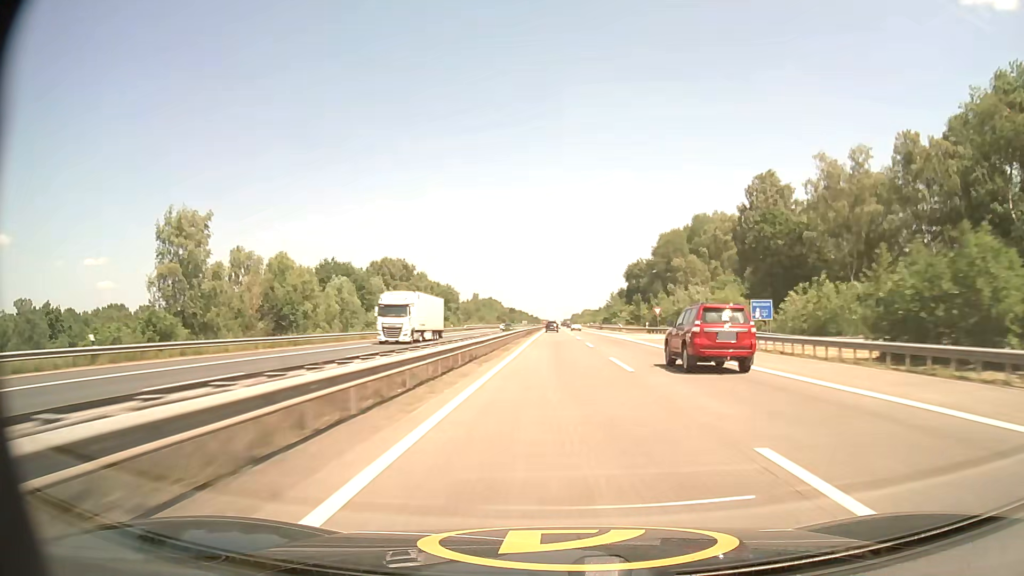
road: motorway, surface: asphalt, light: Day
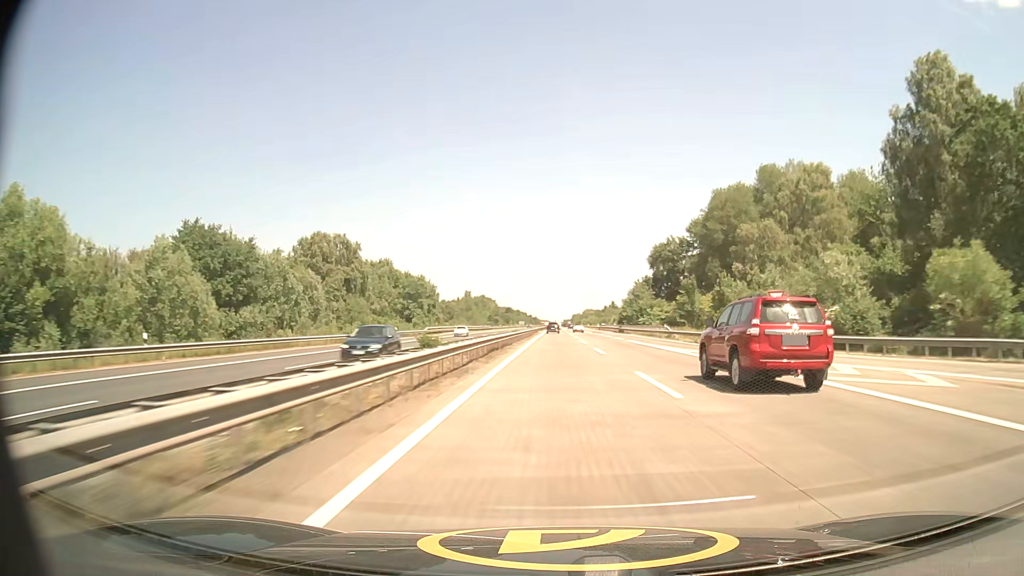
(0.0, +44.0) m; 0°
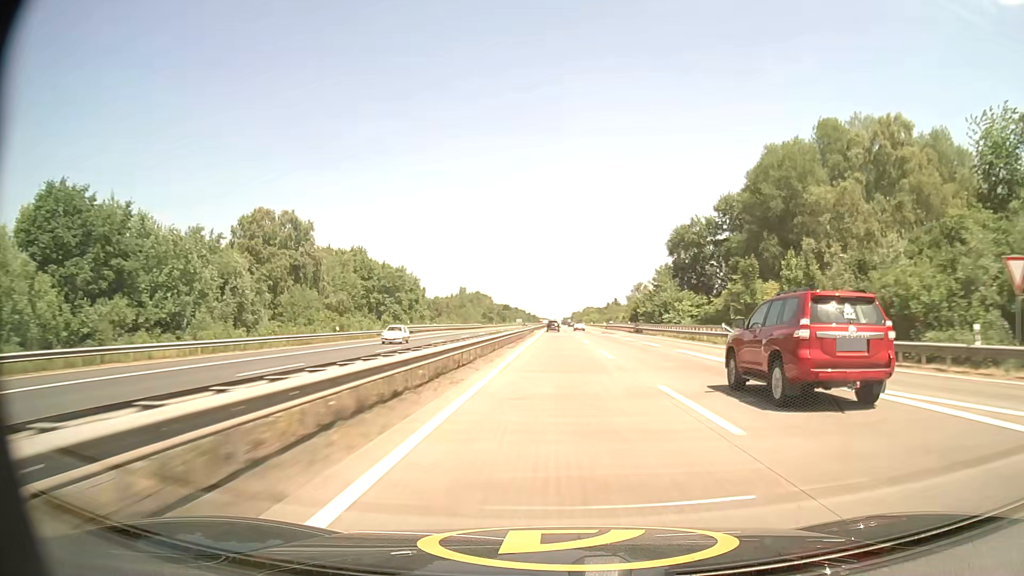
(0.0, +22.0) m; 0°
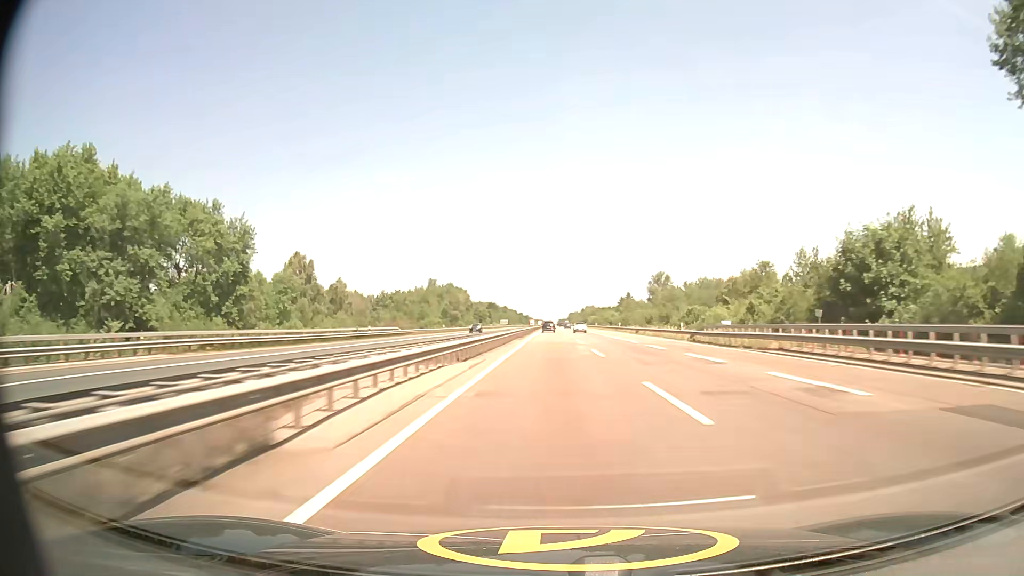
(+0.3, +88.3) m; 0°
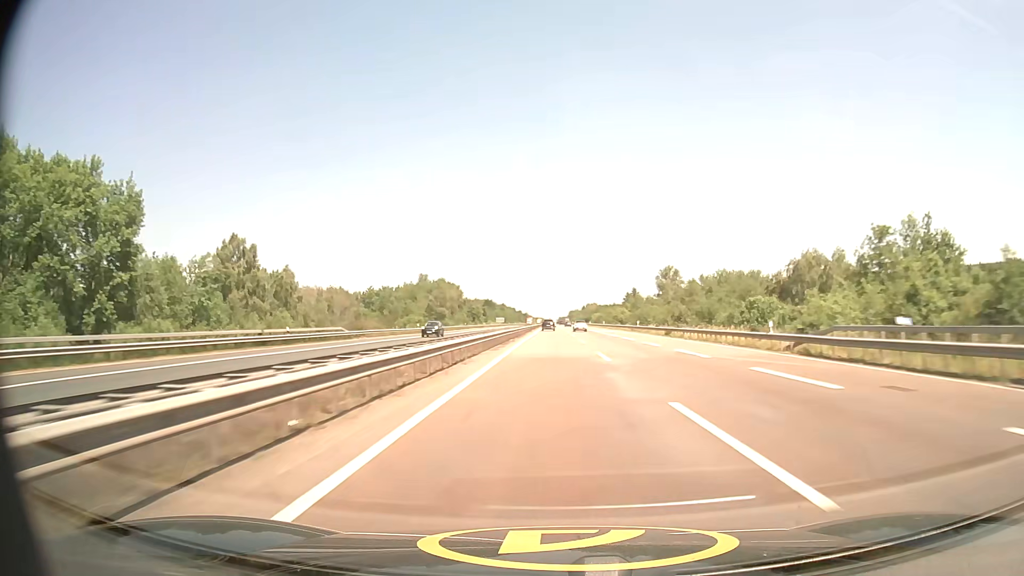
(0.0, +22.2) m; 0°
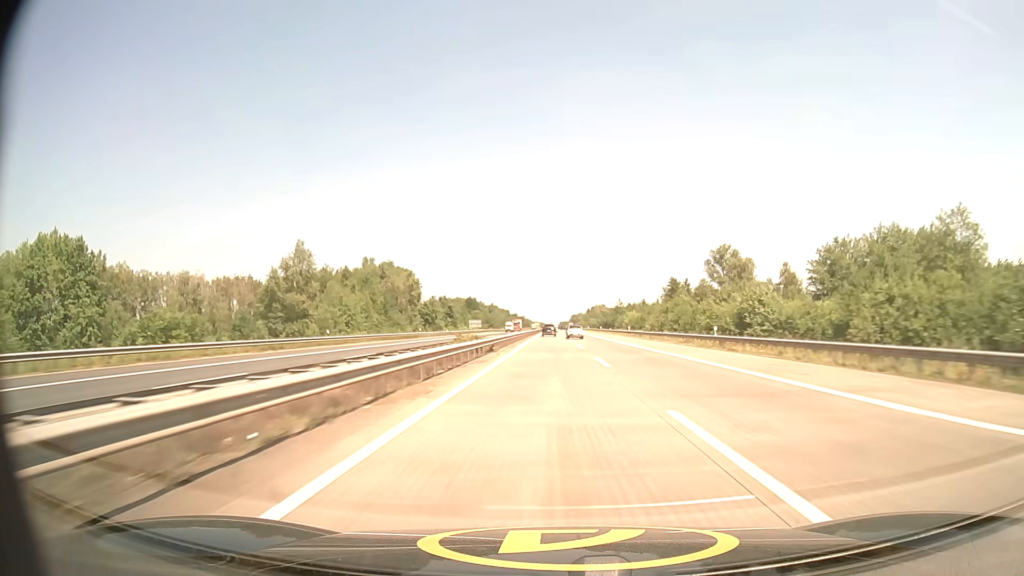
(+0.1, +91.1) m; 0°
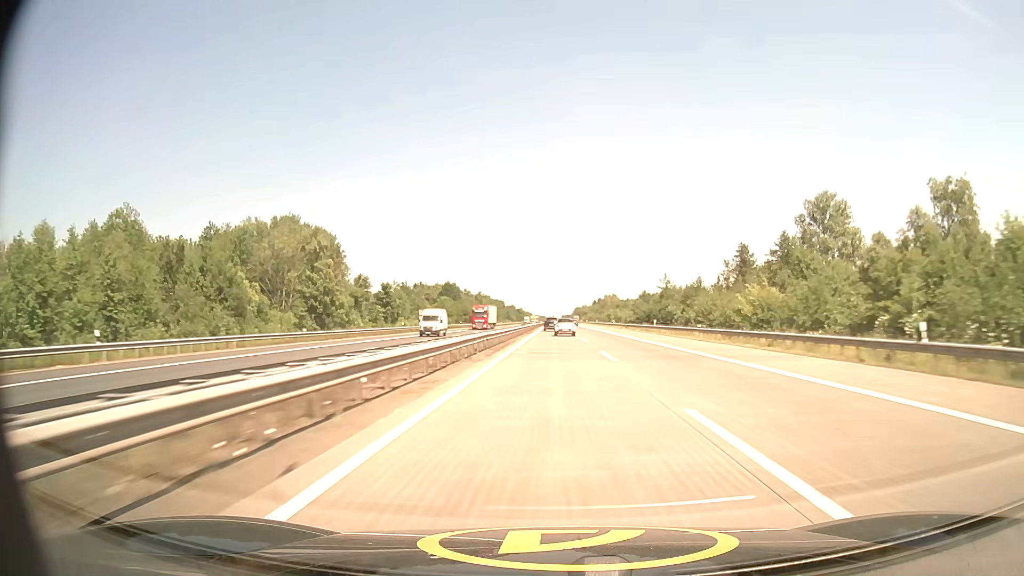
(-0.2, +72.3) m; 0°
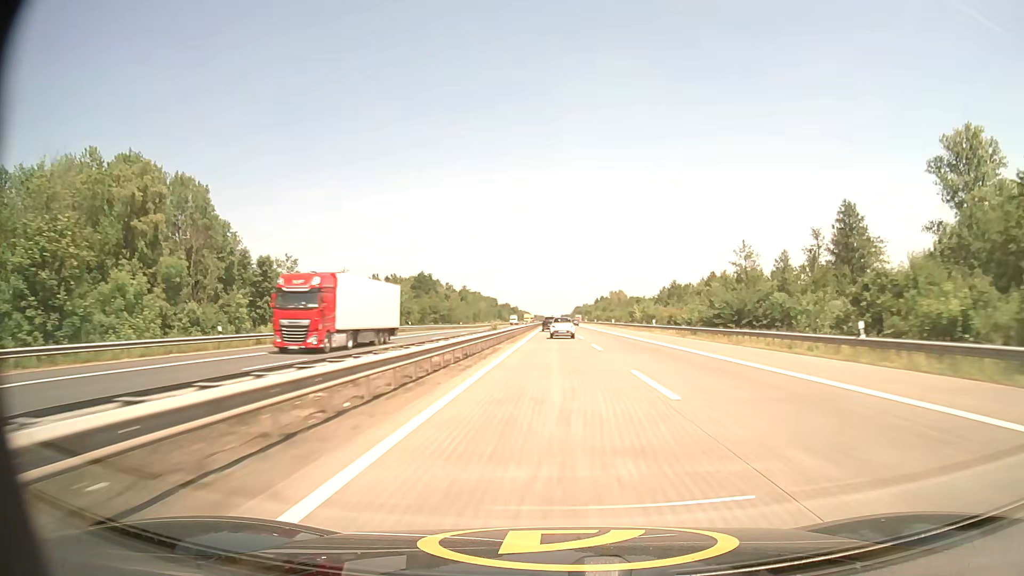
(0.0, +47.3) m; 0°
(0, +10) (0, +20) (0, +30) (0, +40) (0, +50) (0, +60) (0, +70) (0, +80) (0, +90) (0, +100) m
